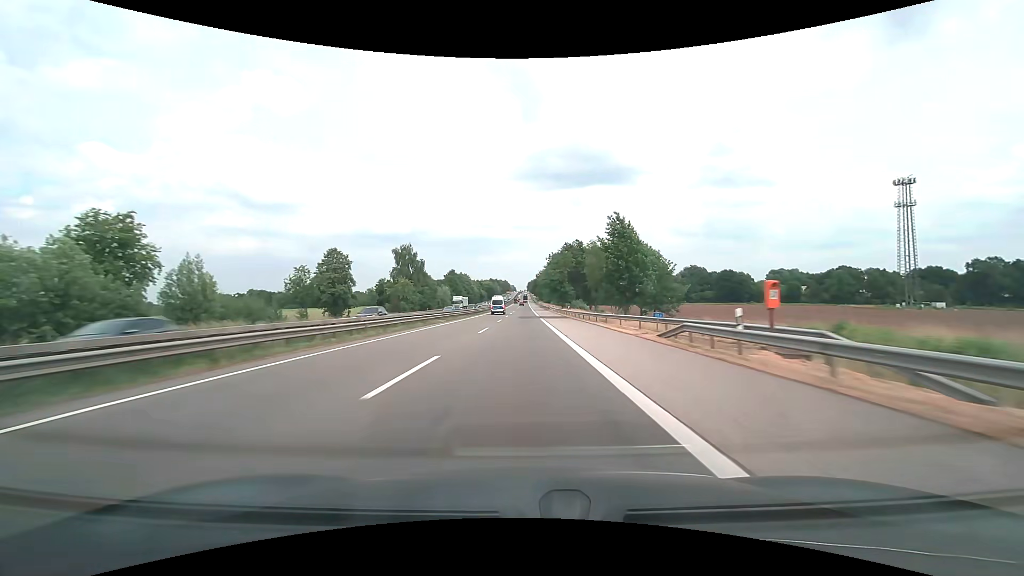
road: motorway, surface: asphalt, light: Day
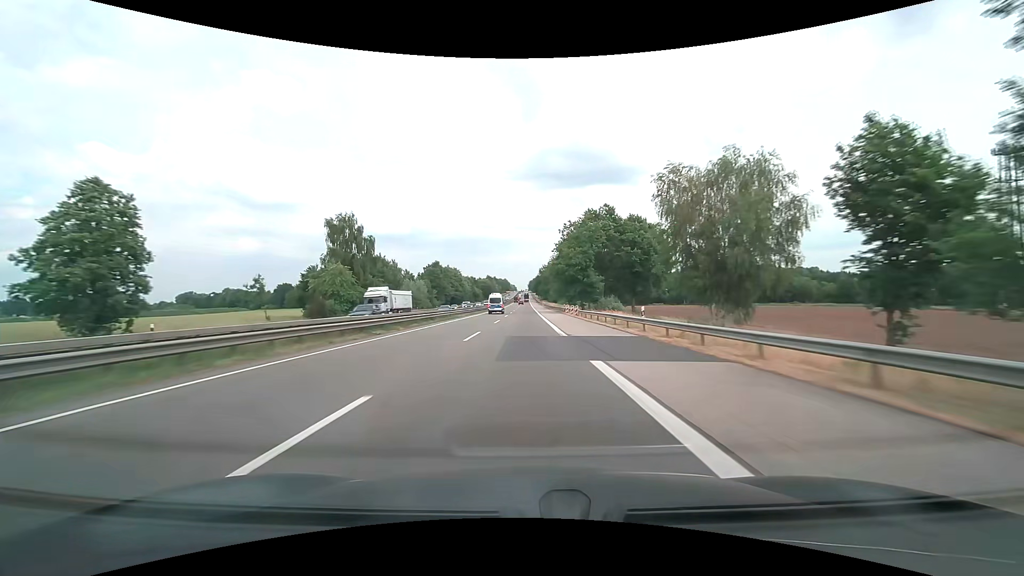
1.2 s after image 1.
(0.0, +41.1) m; 0°
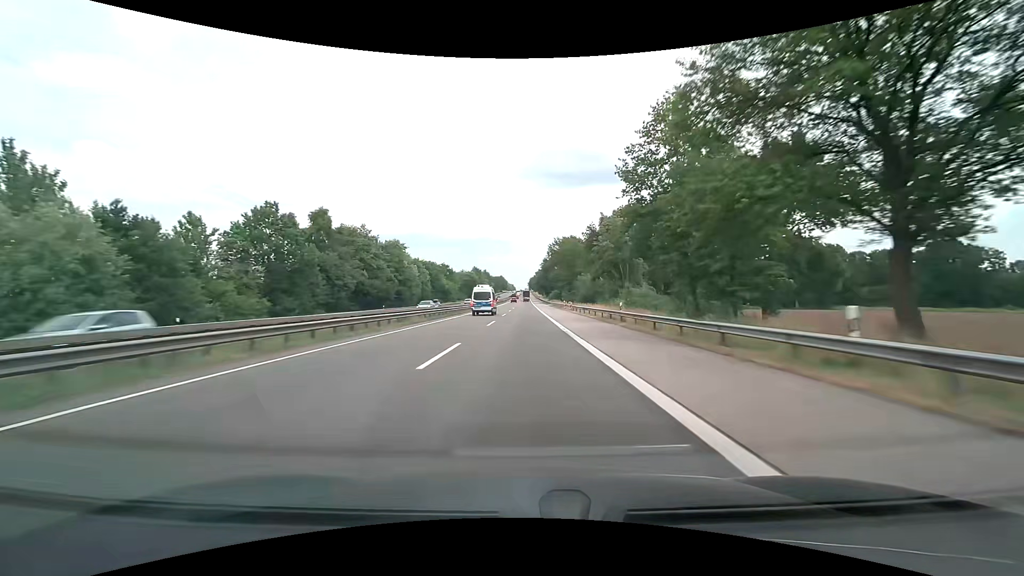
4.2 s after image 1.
(0.0, +96.4) m; 0°
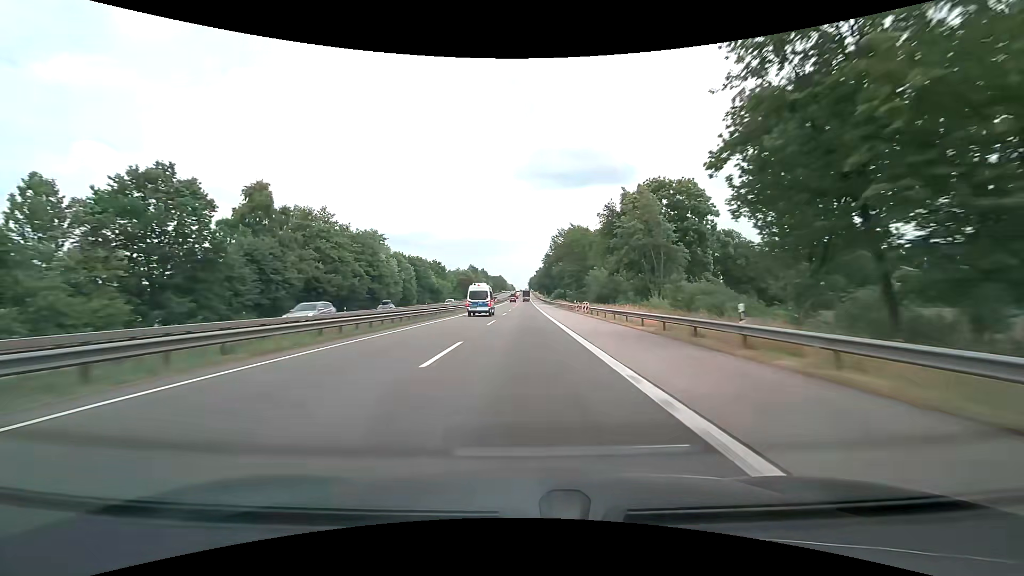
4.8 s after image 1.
(+0.1, +17.2) m; 0°
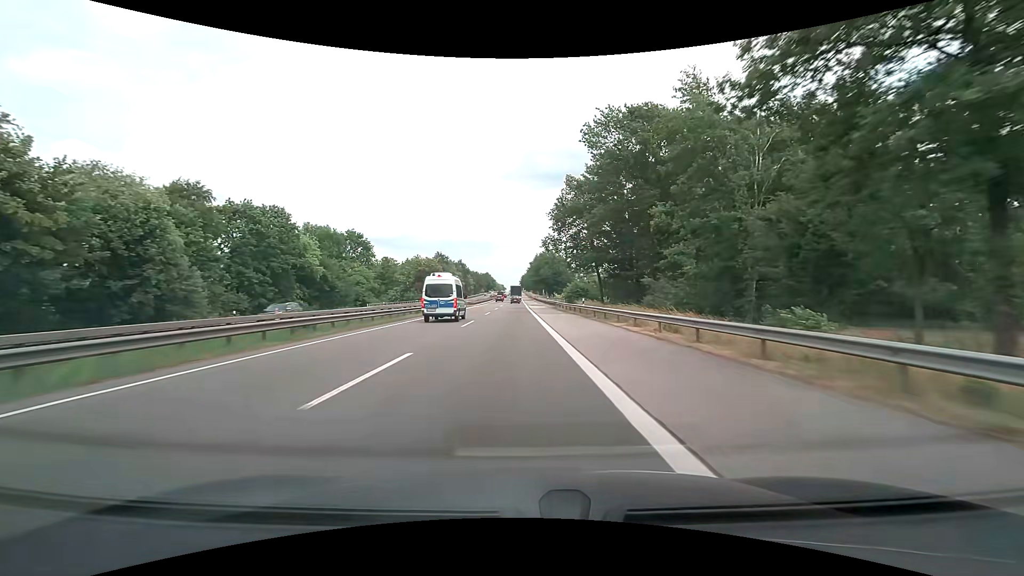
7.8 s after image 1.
(+0.9, +73.0) m; +1°
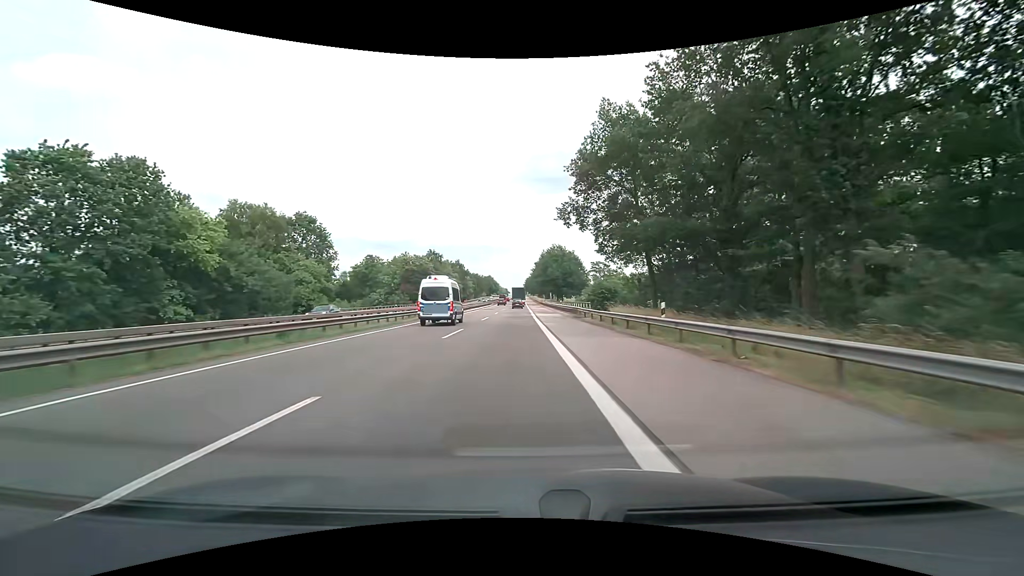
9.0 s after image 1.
(0.0, +22.4) m; 0°
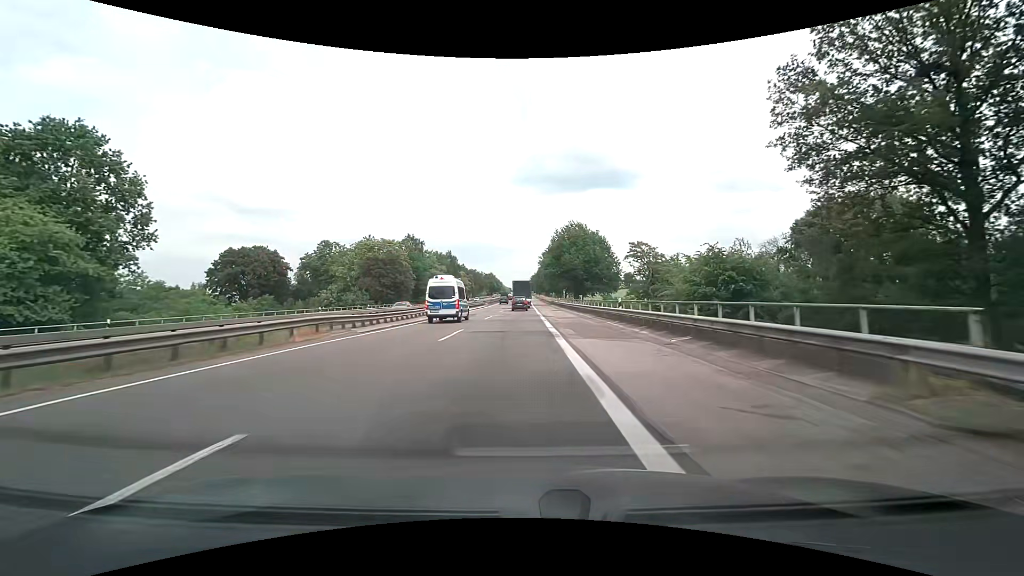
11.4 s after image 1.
(-0.2, +36.8) m; -1°
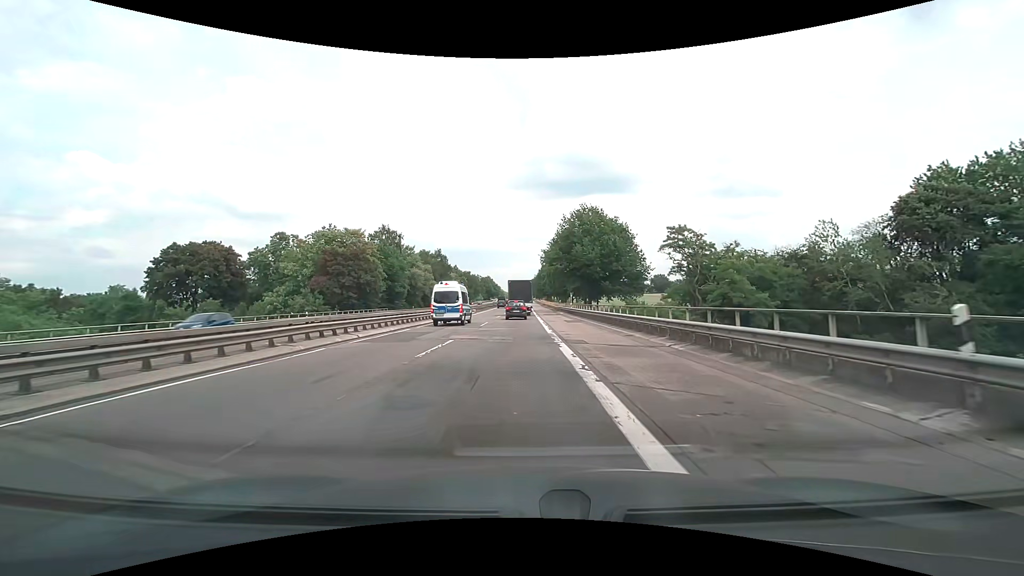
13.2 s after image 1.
(+0.1, +20.6) m; 0°
(0, +10) (0, +20) (0, +30) (0, +40) (0, +50) (0, +60) (0, +70) (0, +80) (0, +90) (0, +100) m
